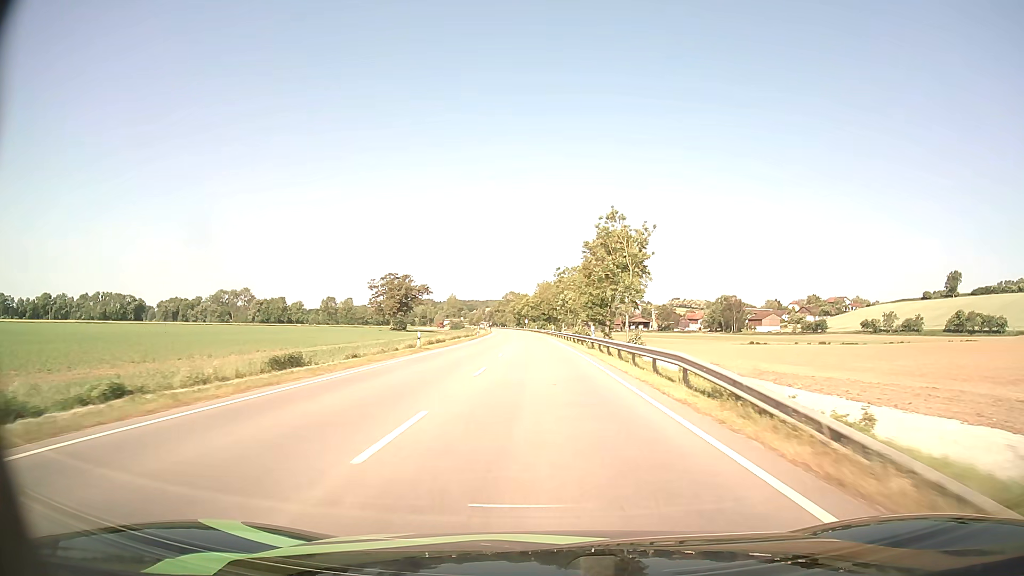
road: primary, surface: asphalt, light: Day
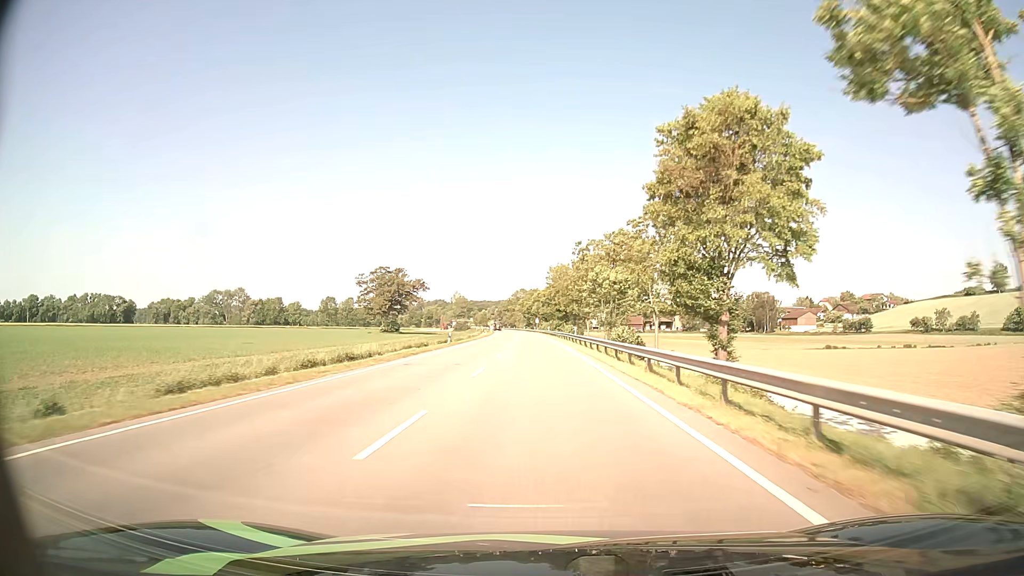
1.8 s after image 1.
(-0.4, +35.5) m; -1°
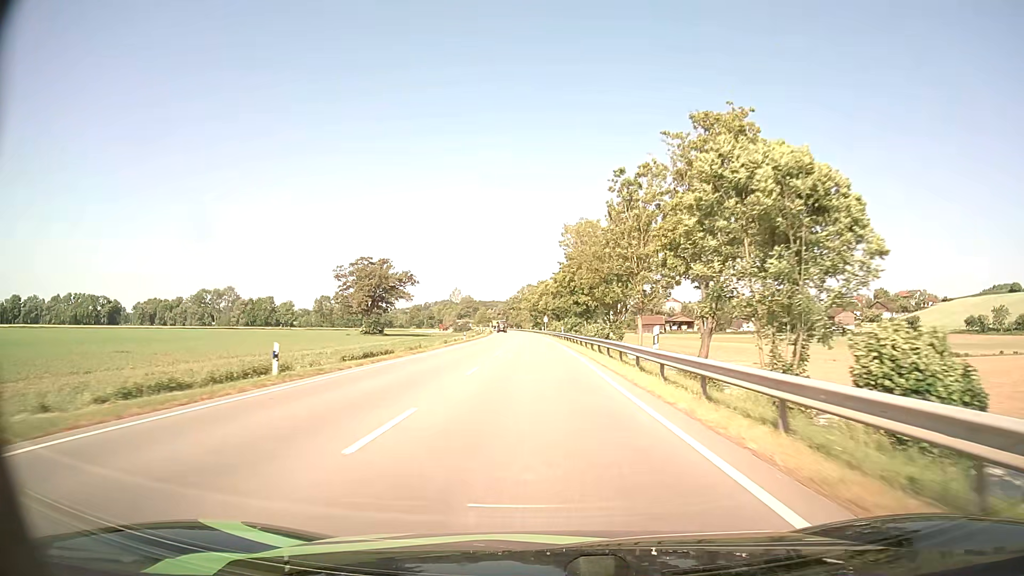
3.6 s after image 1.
(-0.3, +35.5) m; -1°
(0, +10) (0, +20) (0, +30) (0, +40) (-1, +50) (-1, +60) (-1, +70) (-2, +80) (-2, +90) (-3, +100) m
